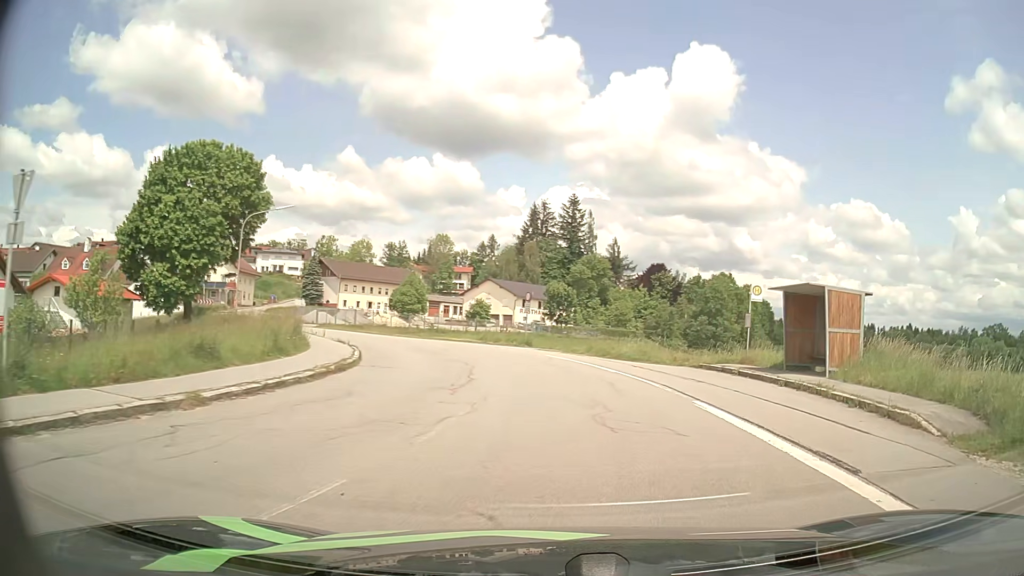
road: residential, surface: asphalt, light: Day
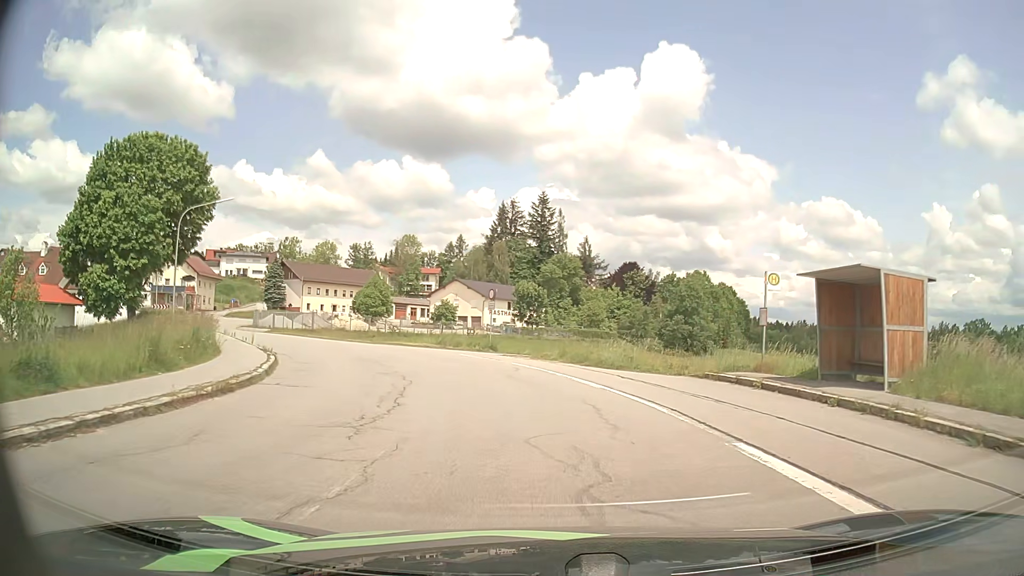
(+0.2, +4.8) m; +3°
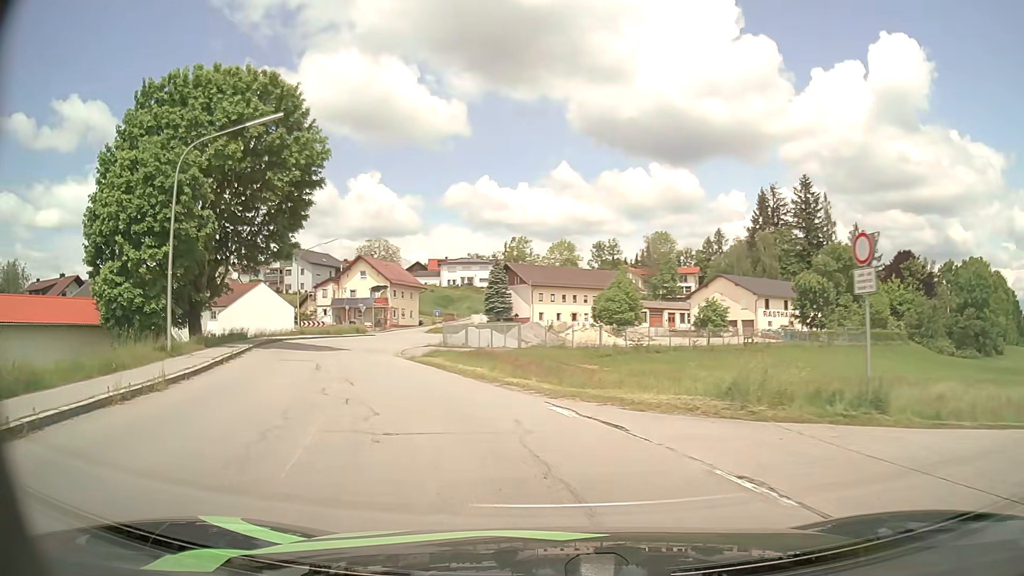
(-3.3, +22.5) m; -21°
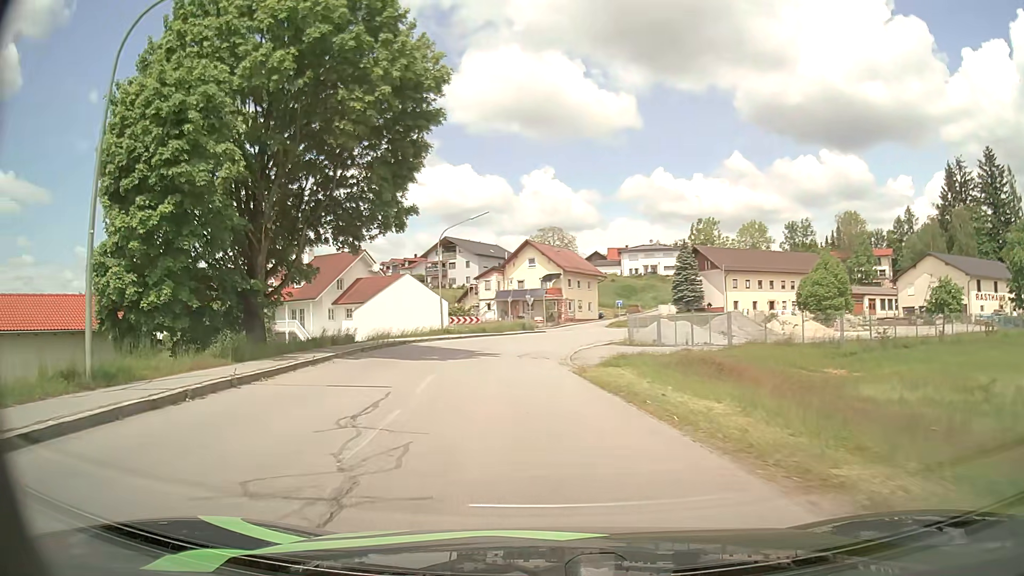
(-1.7, +12.0) m; -15°
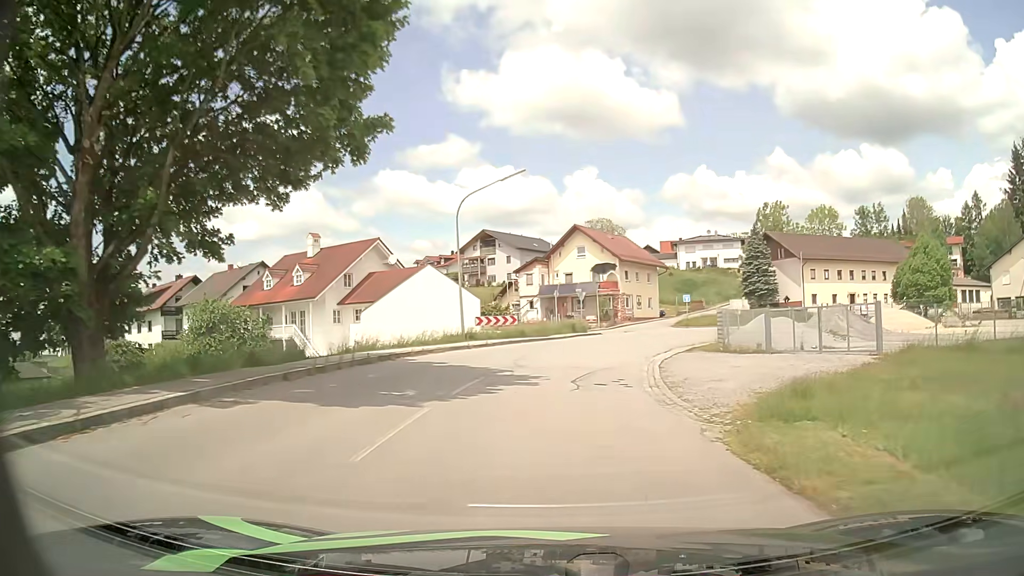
(-0.8, +12.5) m; -5°
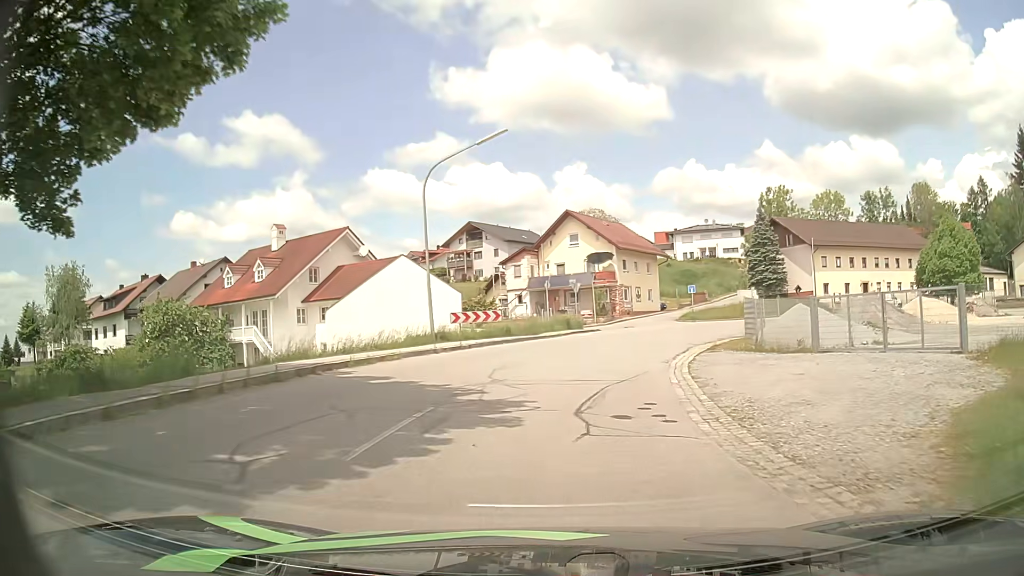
(0.0, +6.2) m; +1°
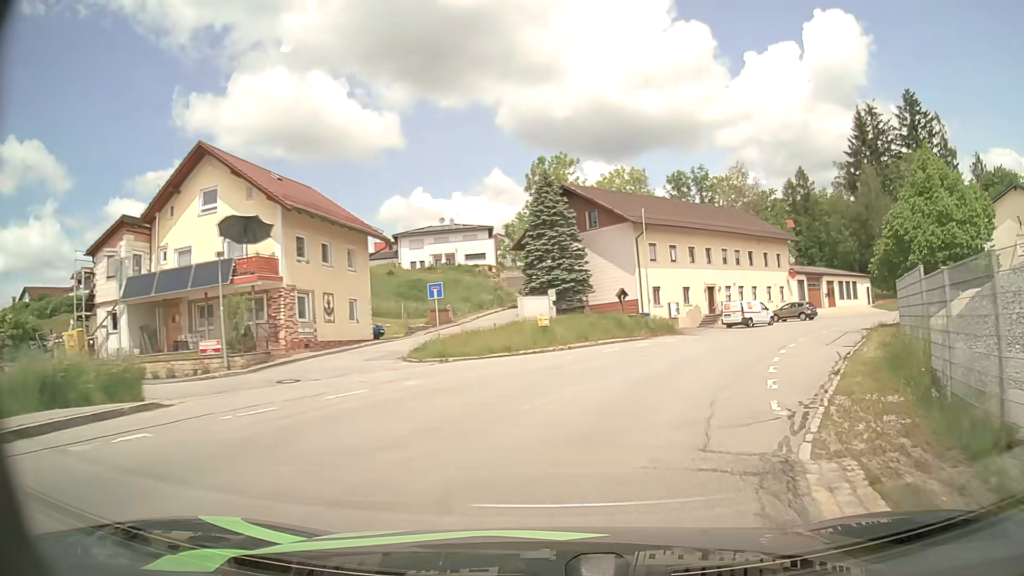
(+4.6, +30.3) m; +23°
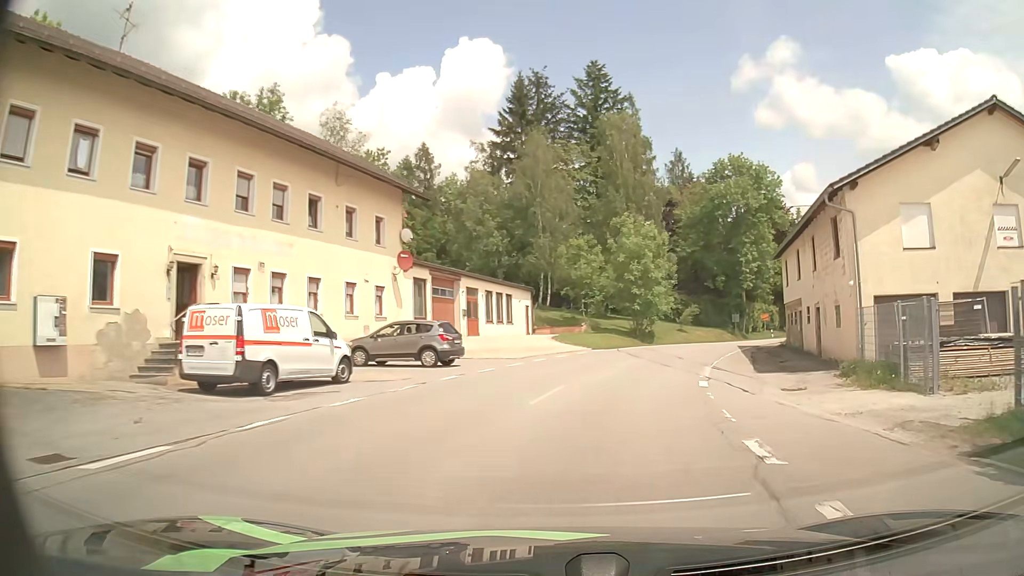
(+10.2, +31.6) m; +34°
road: unclassified
(+1, +10) (+3, +20) (+6, +29) (+10, +38) (+15, +47) (+20, +56) (+25, +64) (+31, +72) (+36, +81) (+41, +90) m
